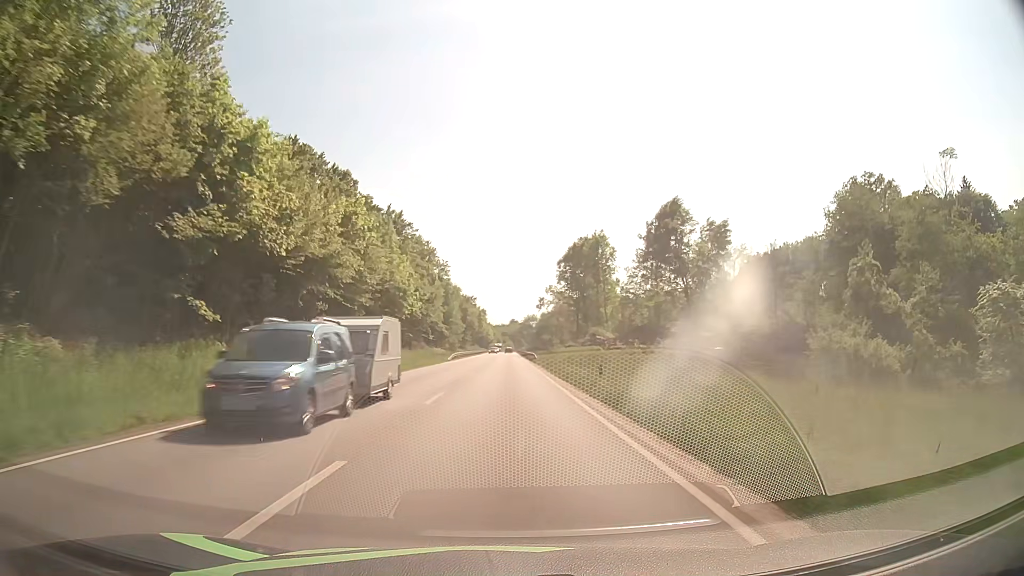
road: primary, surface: asphalt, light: Day
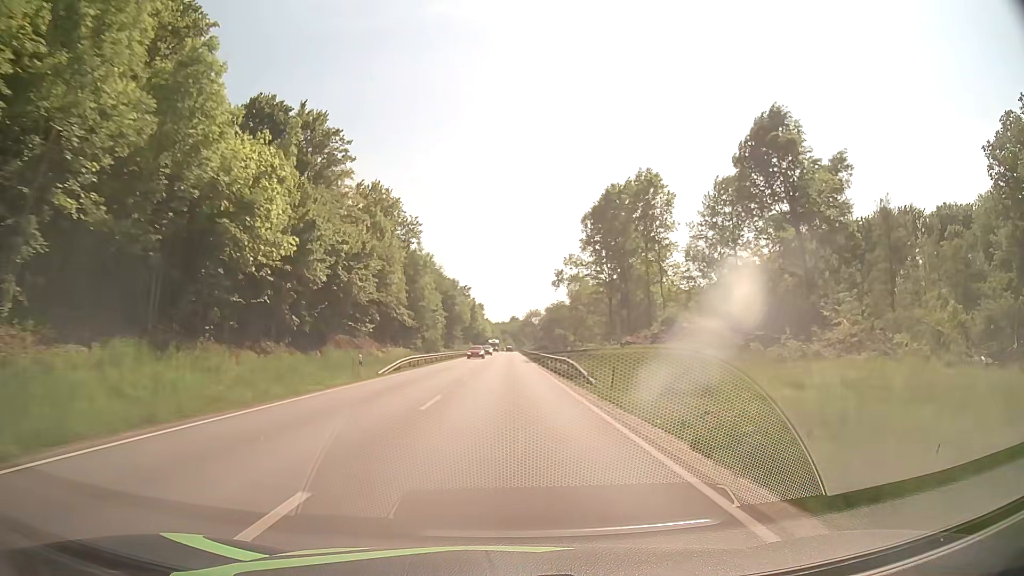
(0.0, +37.9) m; 0°
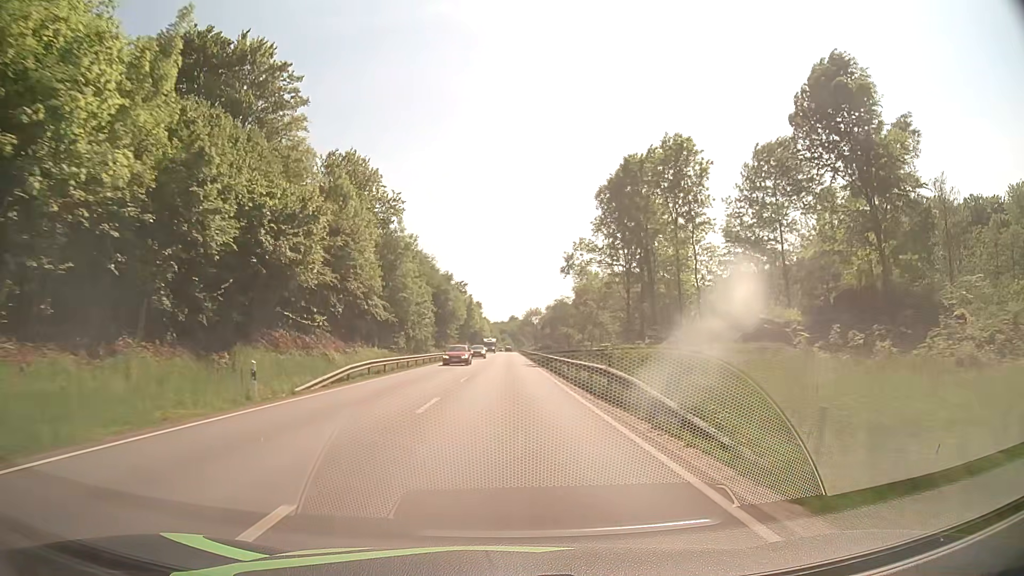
(0.0, +12.6) m; 0°
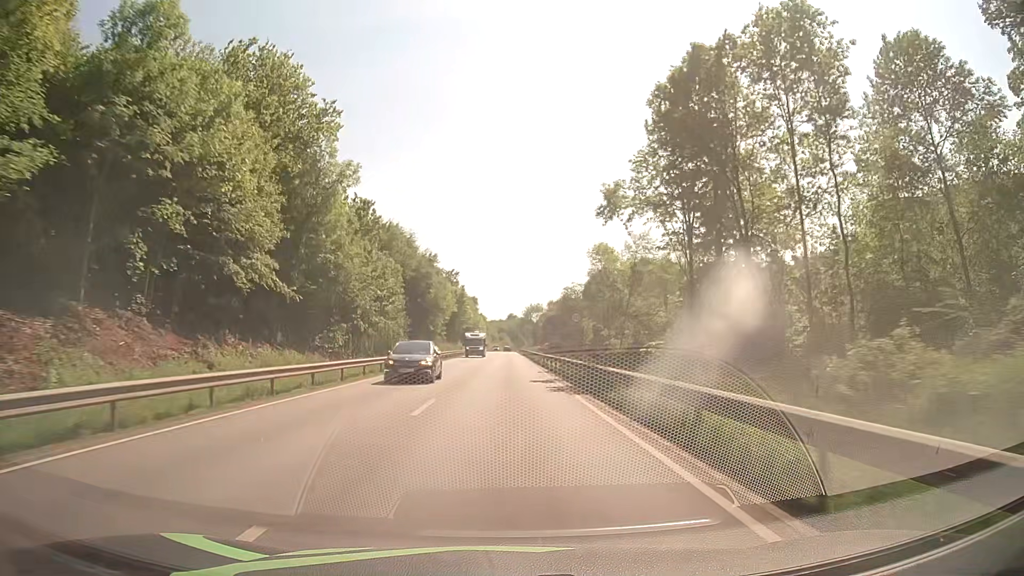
(0.0, +24.8) m; 0°
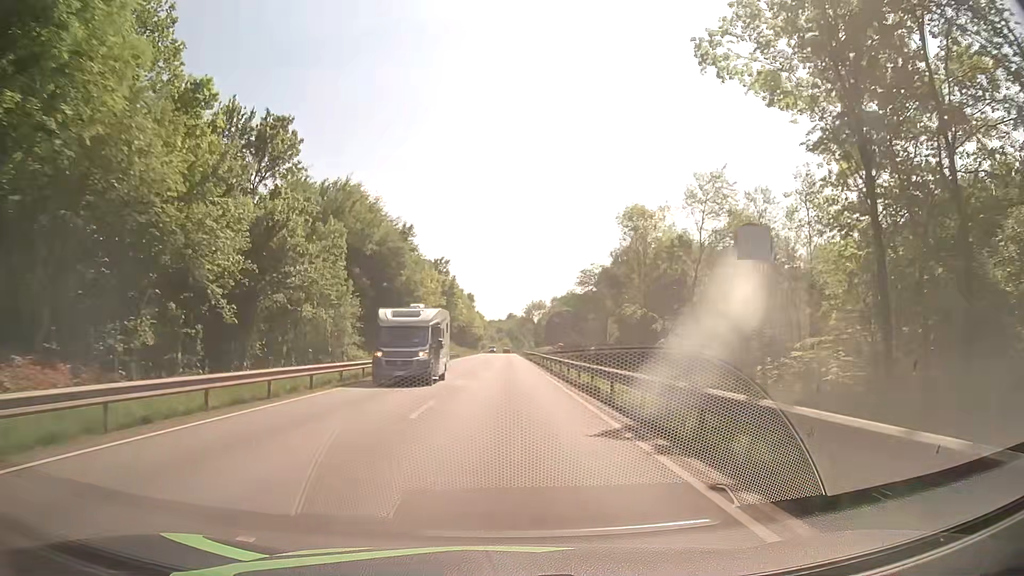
(+0.1, +24.3) m; 0°
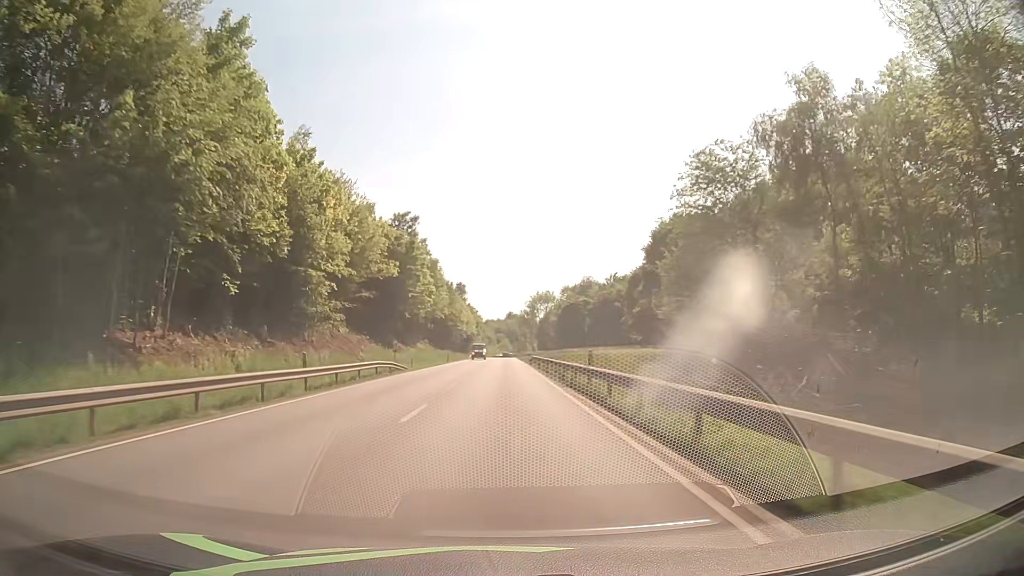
(-0.1, +48.6) m; 0°
